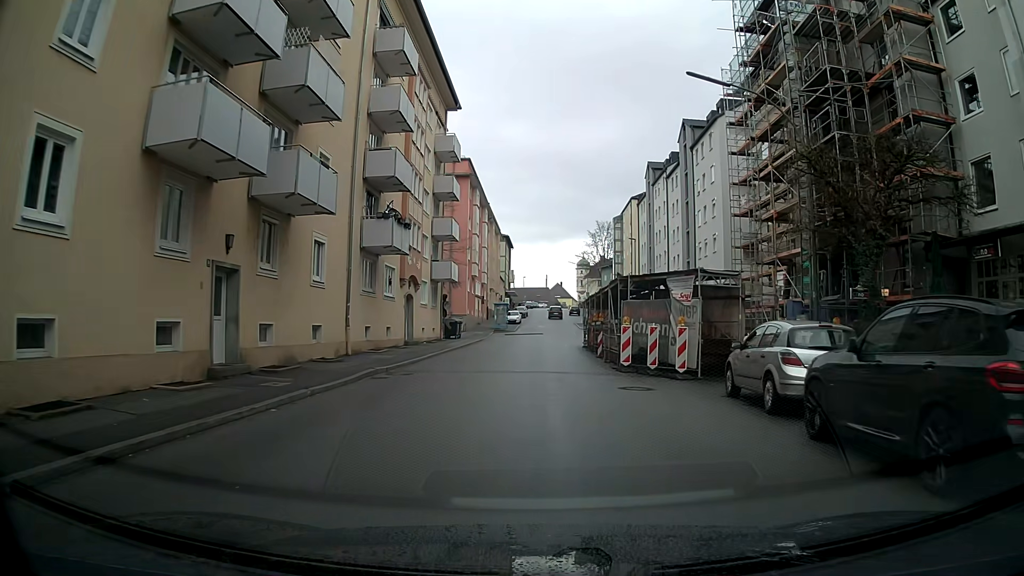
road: tertiary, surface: asphalt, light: Day
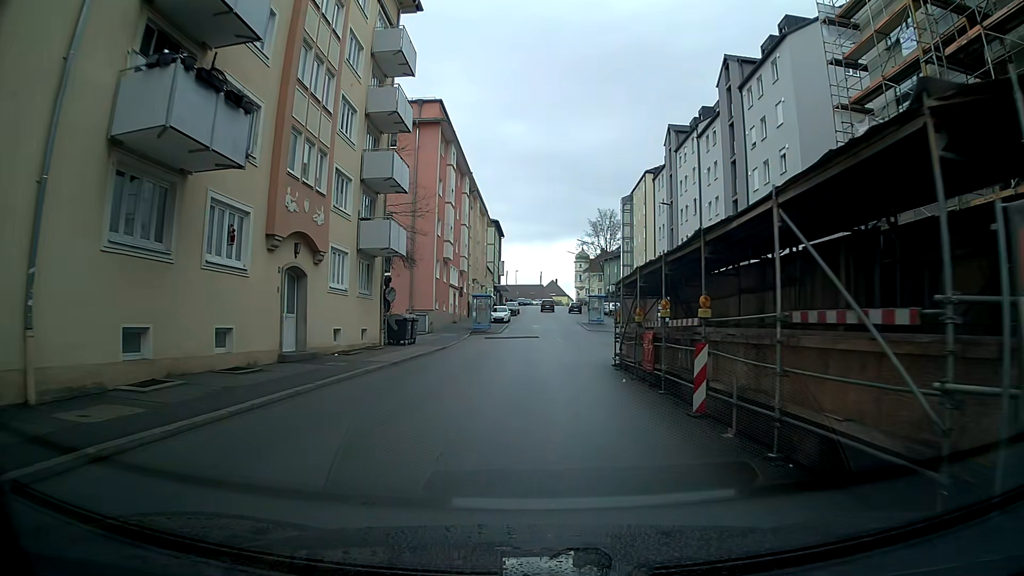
(+0.2, +16.9) m; +1°
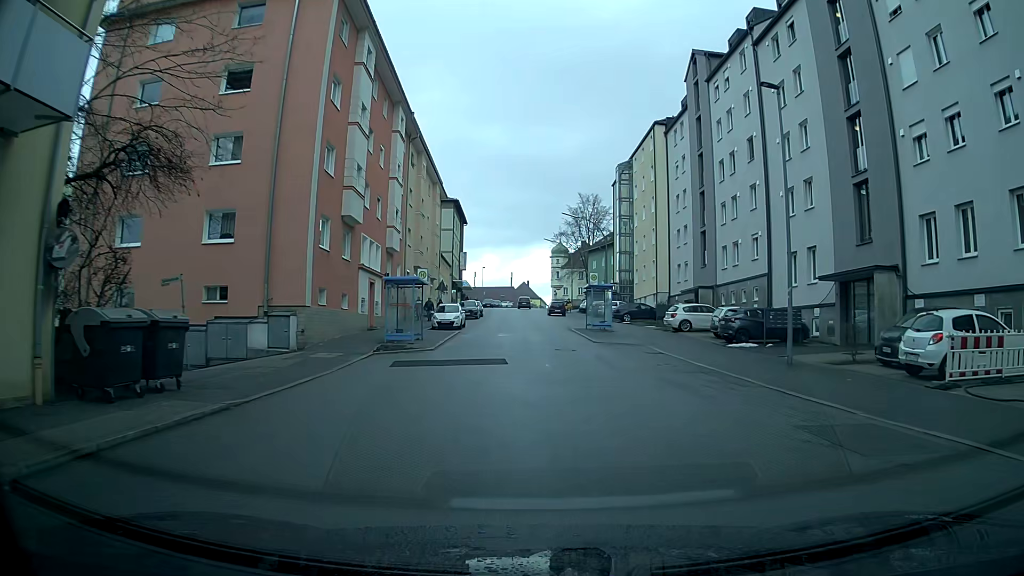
(+0.3, +21.6) m; +3°
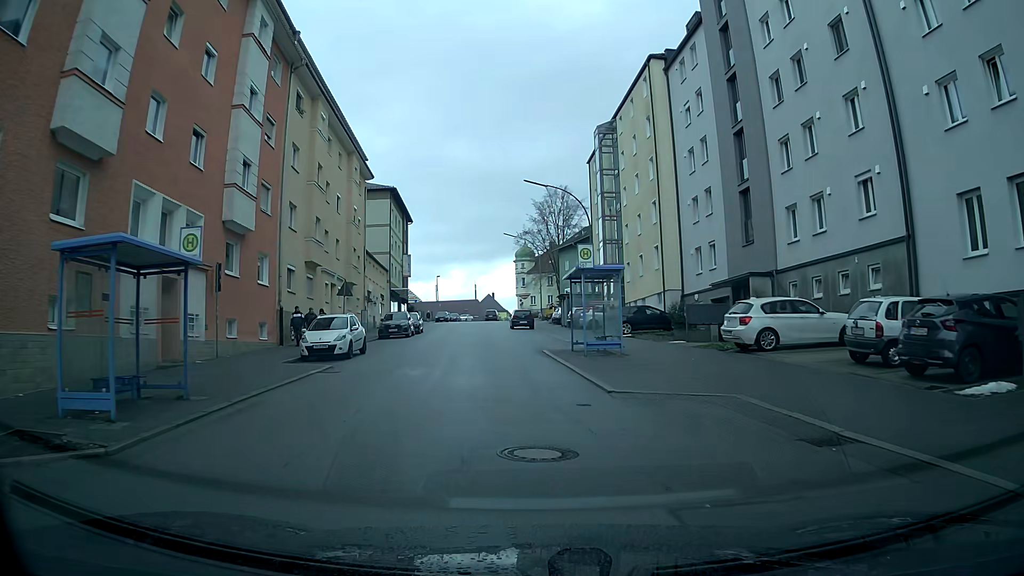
(+0.5, +17.2) m; +1°
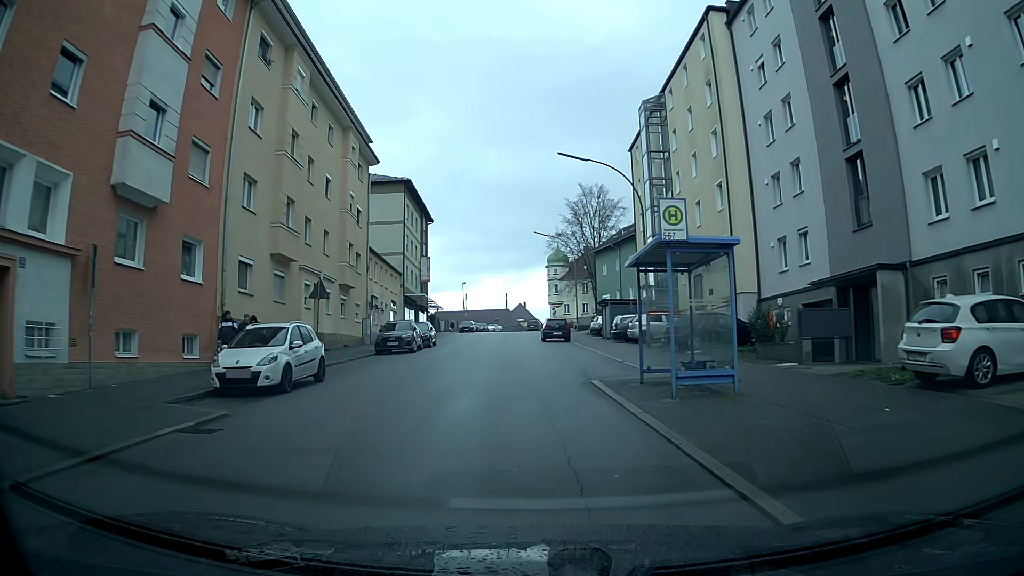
(-0.2, +8.4) m; -3°
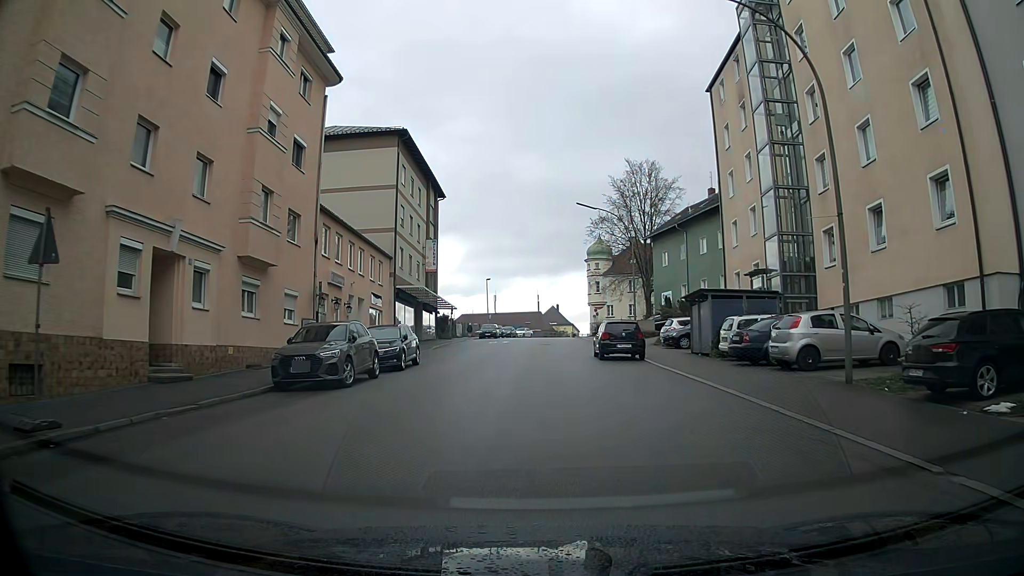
(-0.4, +16.6) m; -2°
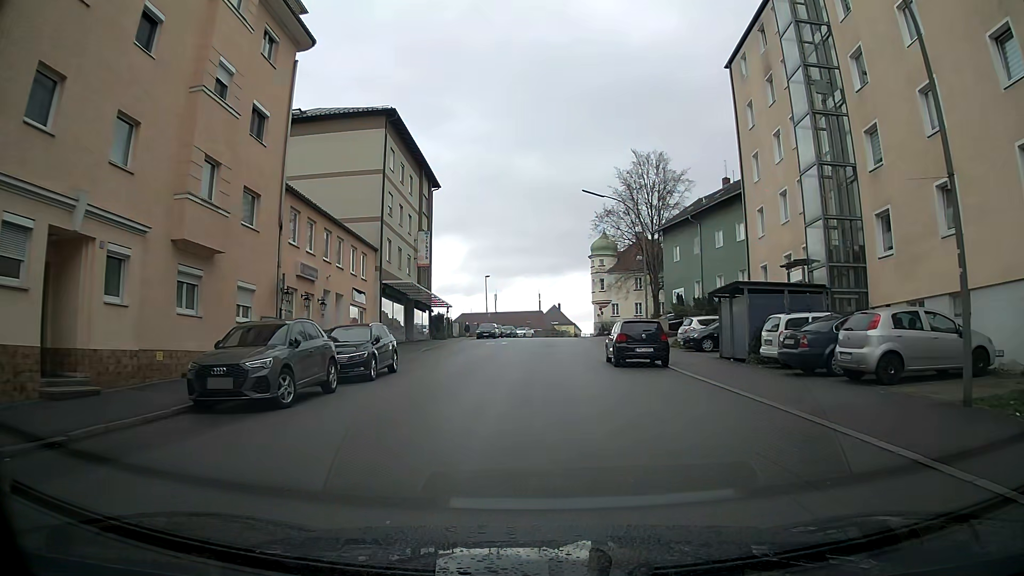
(0.0, +4.2) m; 0°
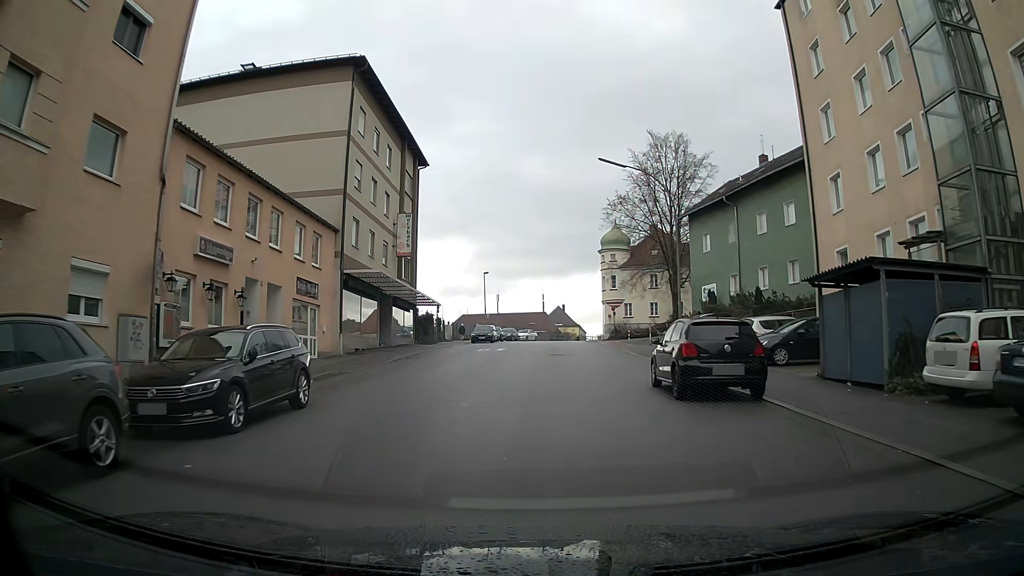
(0.0, +8.4) m; 0°
(0, +10) (0, +20) (+1, +30) (+2, +40) (+2, +50) (+3, +60) (+4, +70) (+6, +80) (+9, +89) (+13, +98) m
